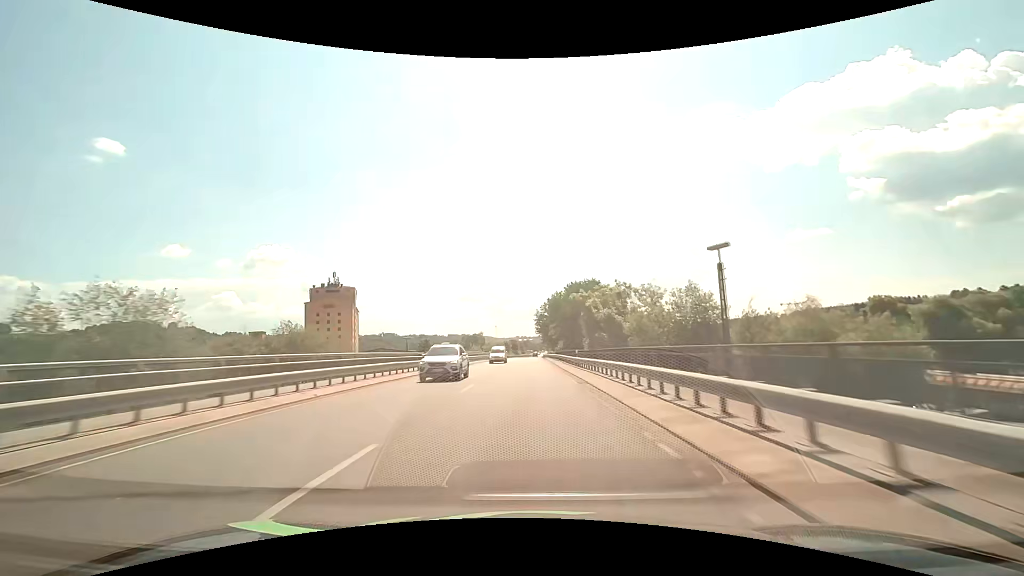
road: primary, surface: asphalt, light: Day
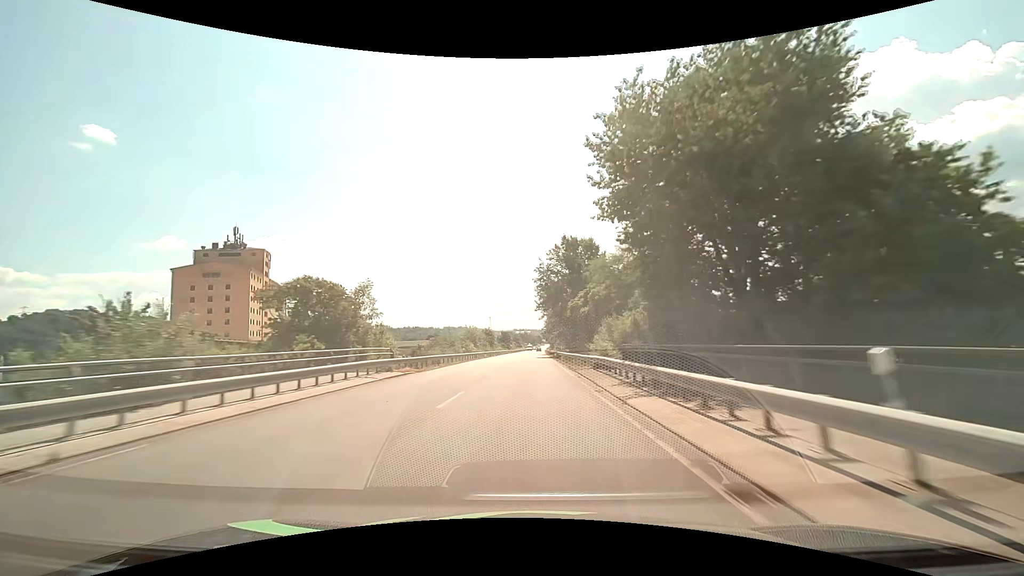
(+0.2, +76.5) m; 0°
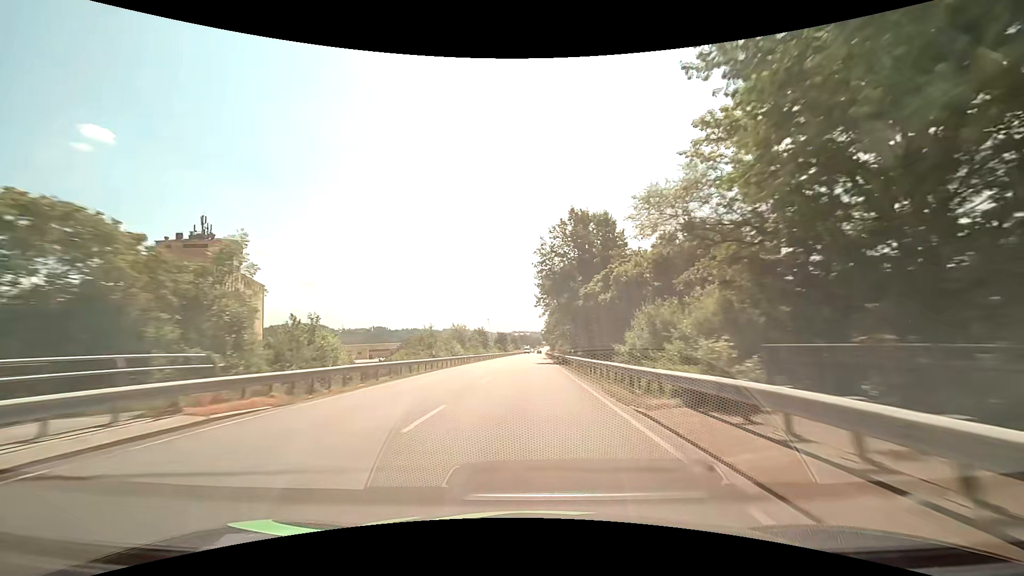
(0.0, +15.2) m; 0°
(0, +10) (0, +20) (0, +30) (0, +40) (0, +50) (0, +60) (0, +70) (0, +80) (0, +90) (+1, +100) m
